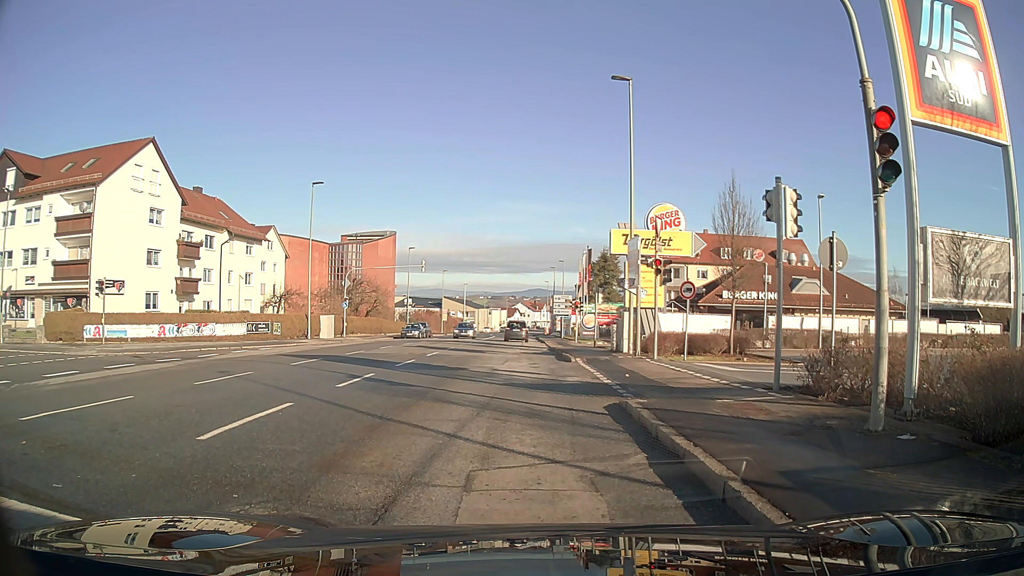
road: tertiary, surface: asphalt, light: Day
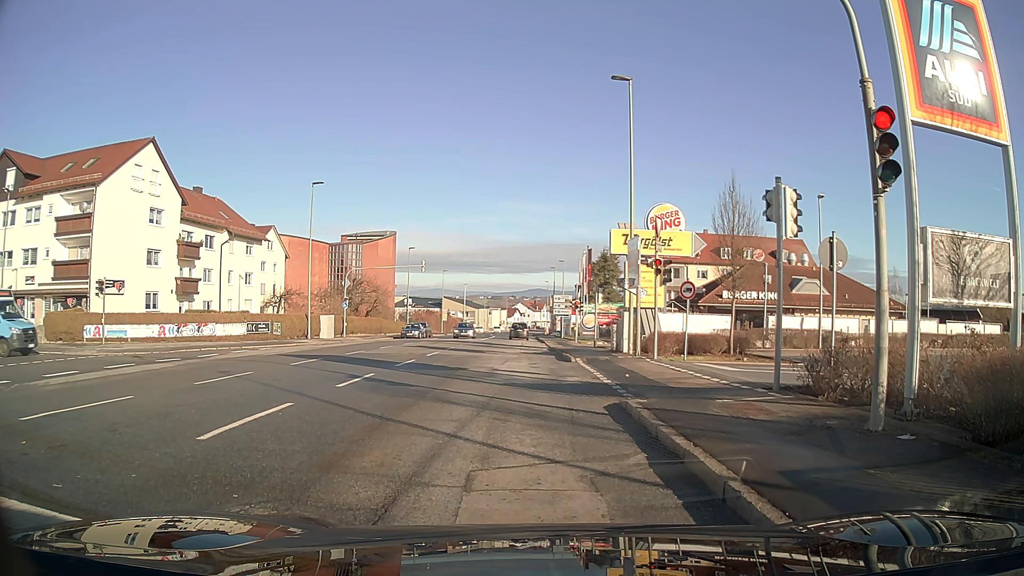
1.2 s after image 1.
(0.0, 0.0) m; 0°
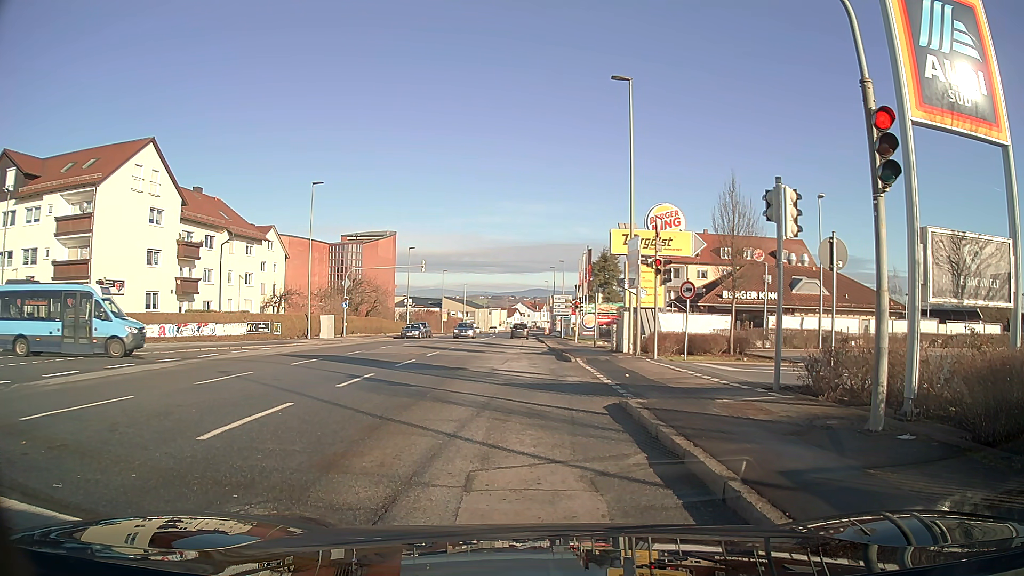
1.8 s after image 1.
(0.0, 0.0) m; 0°
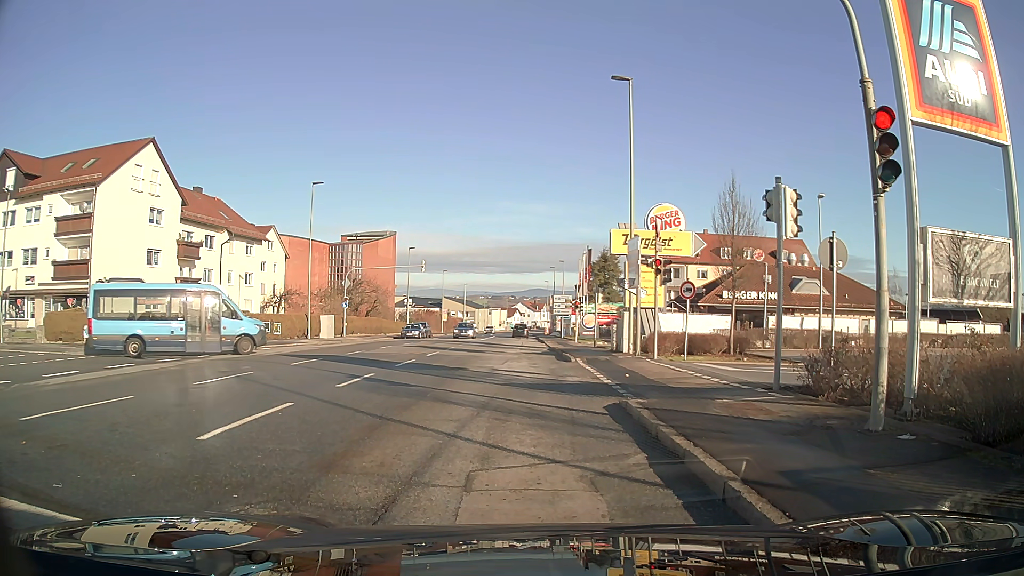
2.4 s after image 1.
(0.0, 0.0) m; 0°
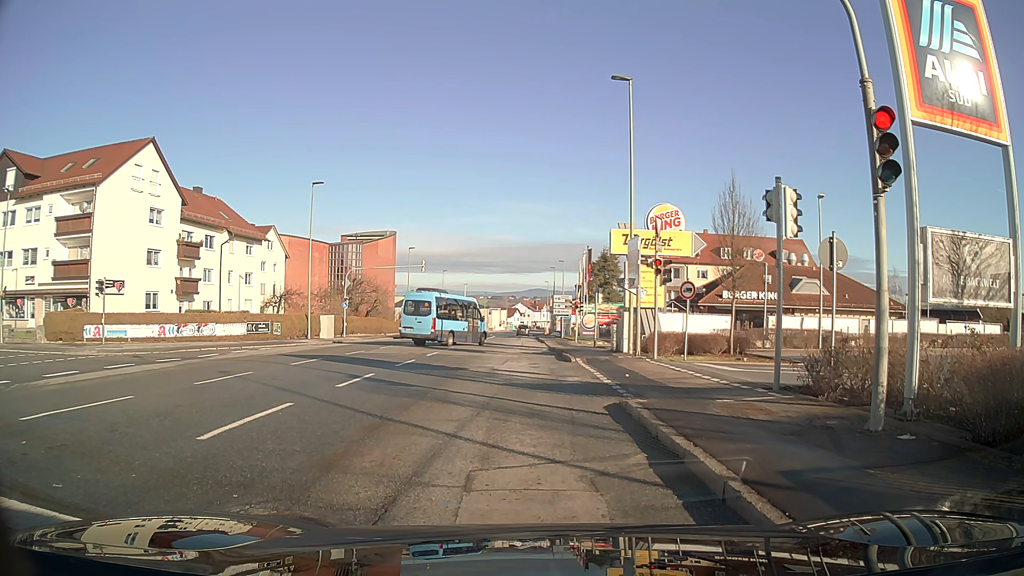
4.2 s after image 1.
(0.0, 0.0) m; 0°
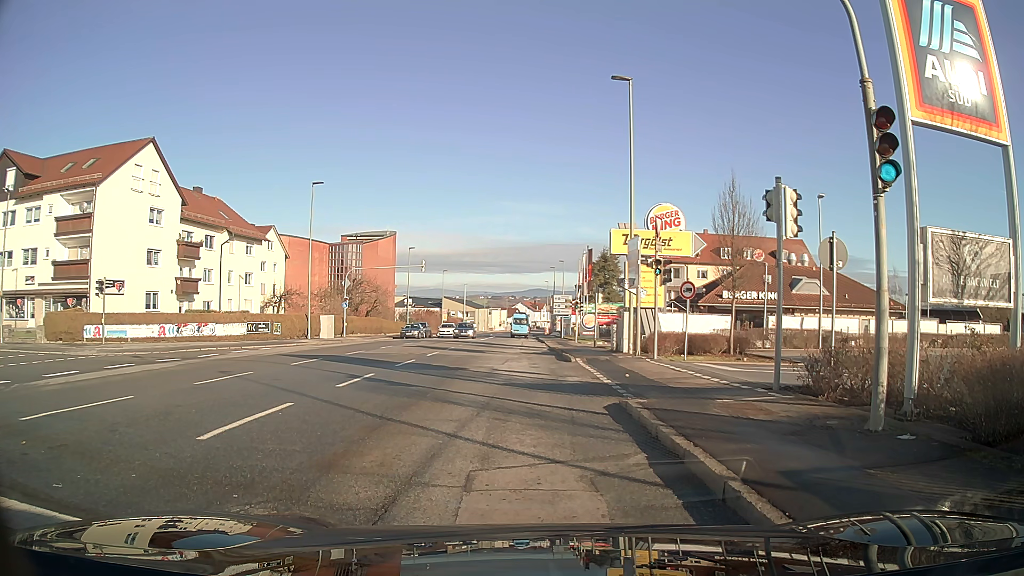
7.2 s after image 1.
(0.0, 0.0) m; 0°
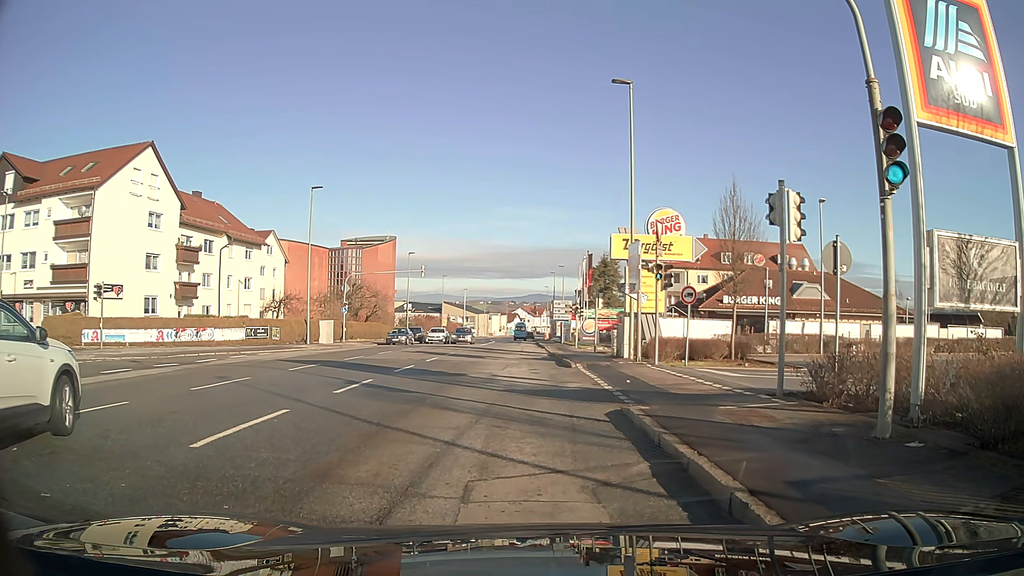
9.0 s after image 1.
(0.0, +0.2) m; 0°
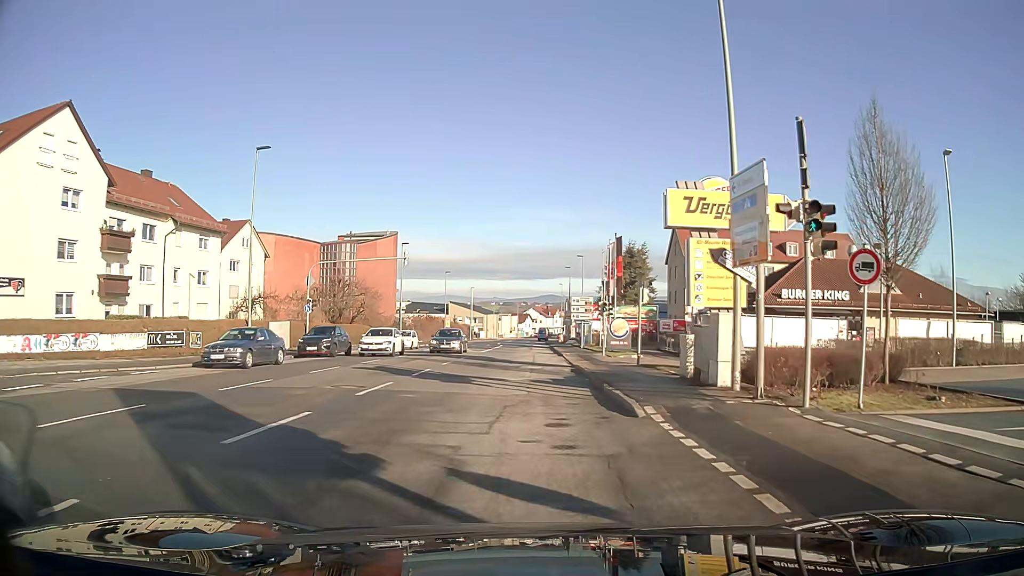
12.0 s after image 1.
(-0.1, +11.9) m; -1°
(0, +10) (0, +20) (0, +30) (0, +40) (0, +50) (0, +60) (+1, +70) (+1, +80) (+1, +90) (+1, +100) m
